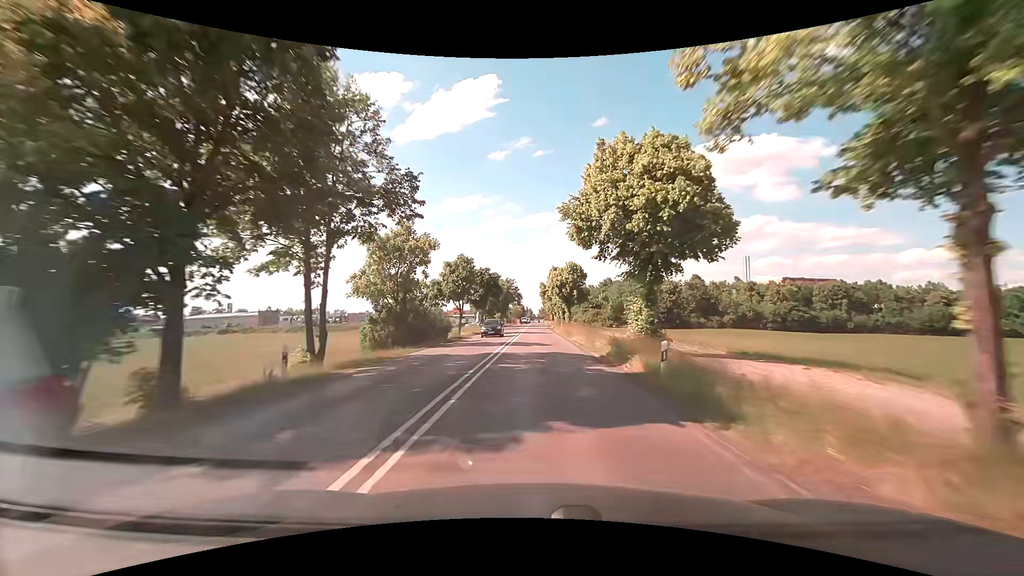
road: secondary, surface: asphalt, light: Day
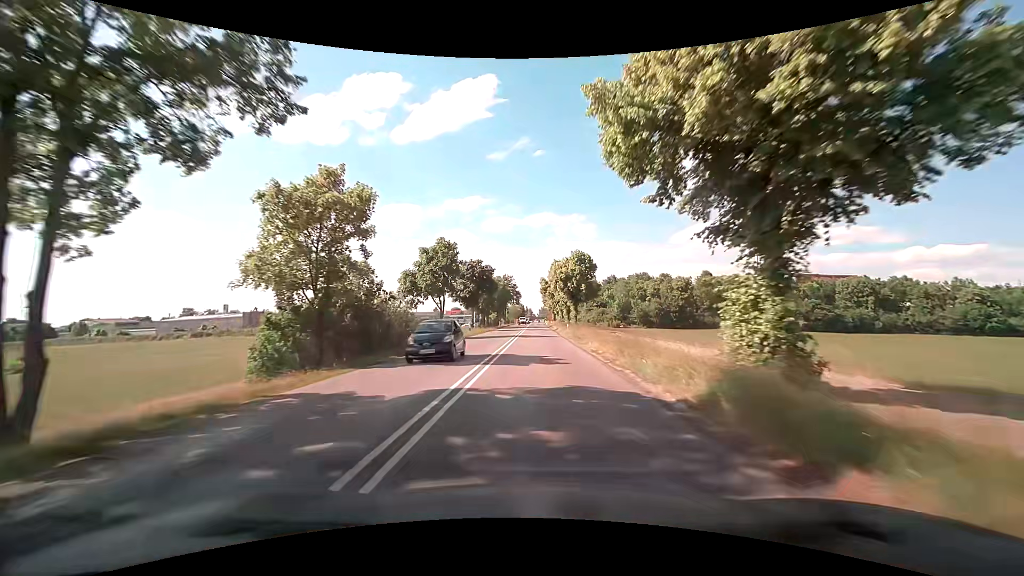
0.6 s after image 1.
(0.0, +10.4) m; 0°
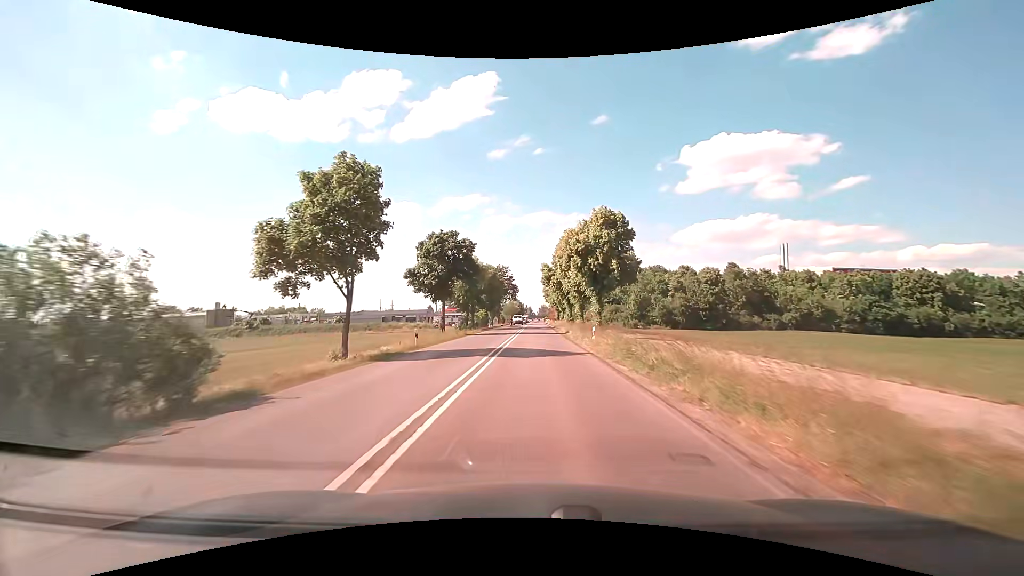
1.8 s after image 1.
(0.0, +20.0) m; 0°
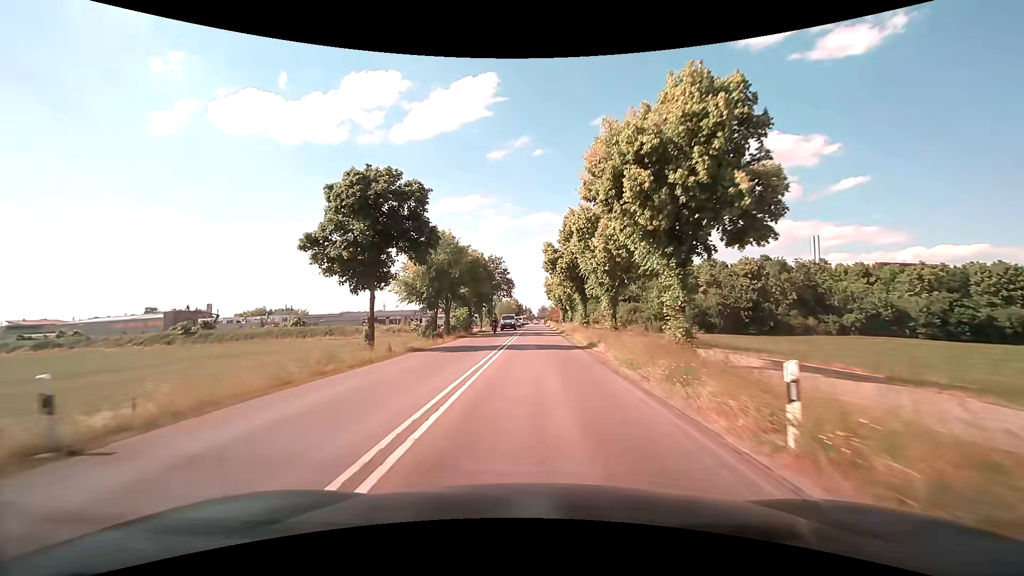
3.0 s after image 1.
(0.0, +18.8) m; 0°
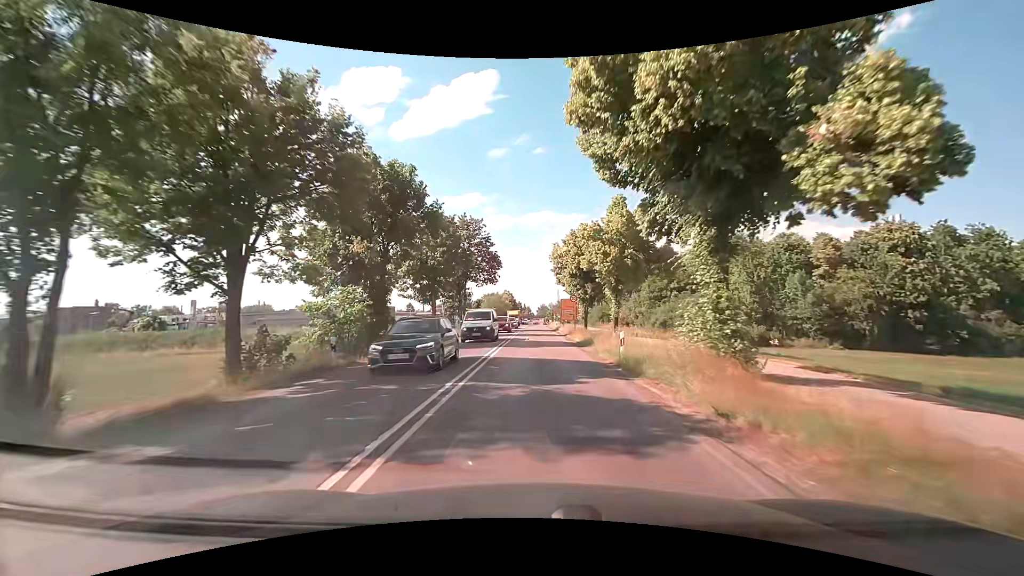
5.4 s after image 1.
(0.0, +33.3) m; +1°
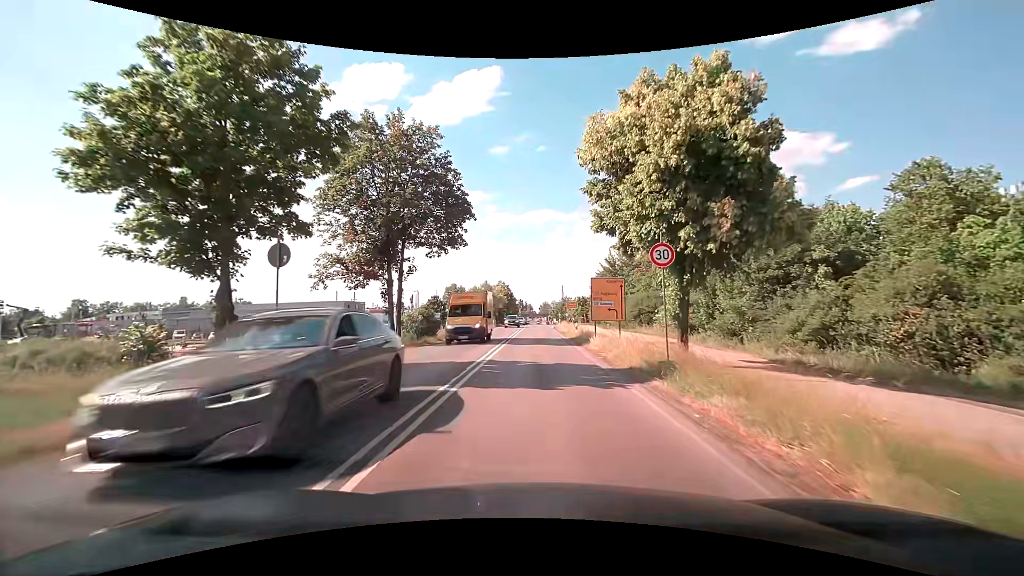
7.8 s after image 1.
(-0.3, +26.8) m; -1°
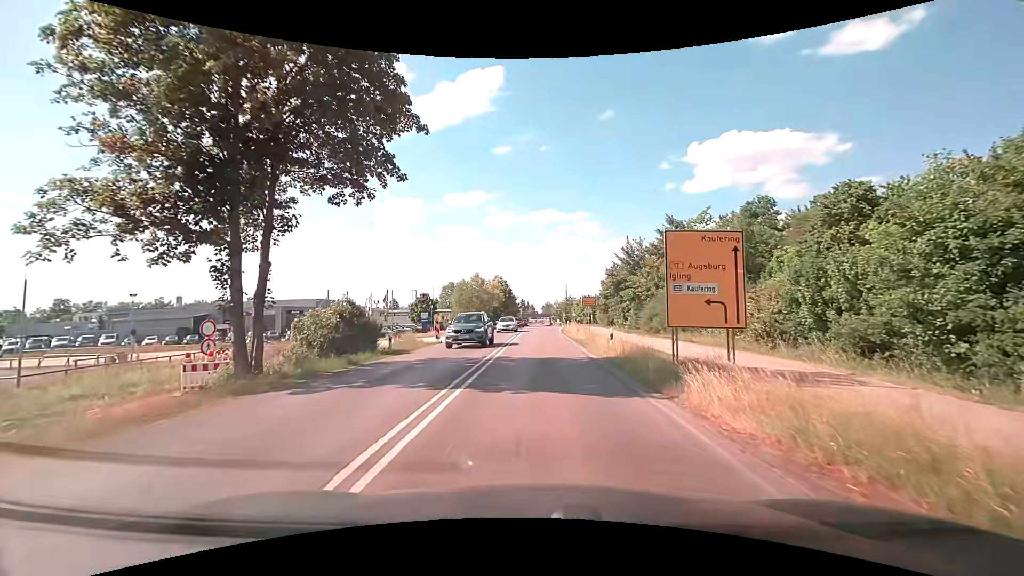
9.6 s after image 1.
(0.0, +14.2) m; 0°
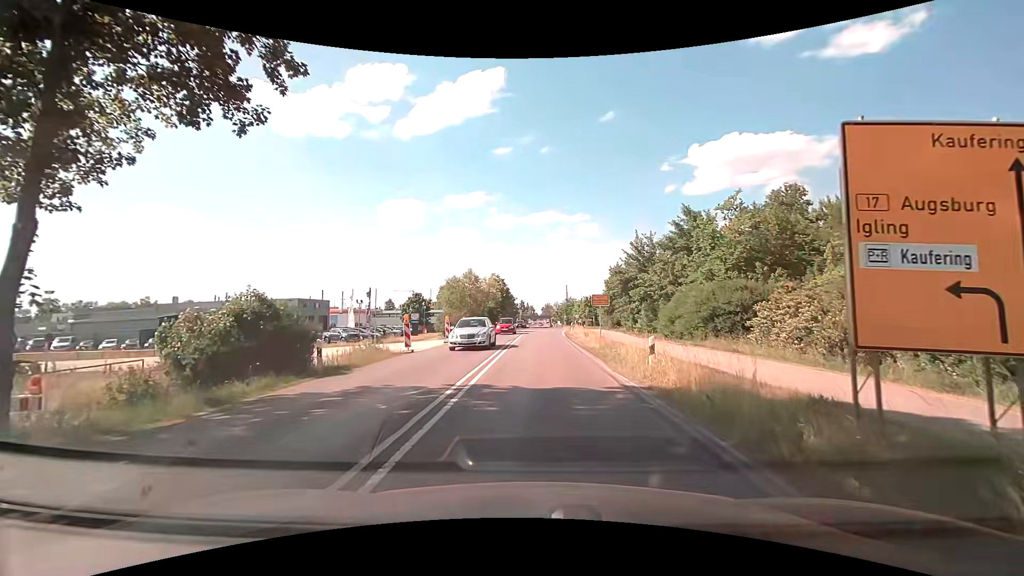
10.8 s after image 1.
(0.0, +6.6) m; -1°
(0, +10) (0, +20) (+1, +30) (+1, +40) (+2, +50) (+2, +60) (+3, +70) (+4, +80) (+5, +90) (+5, +100) m
